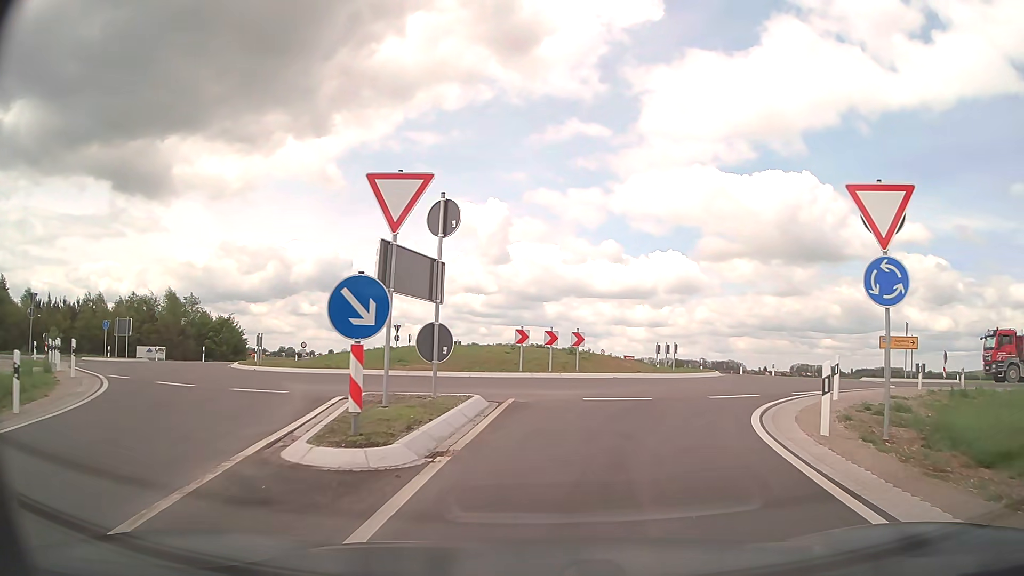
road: trunk_link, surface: asphalt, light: Day
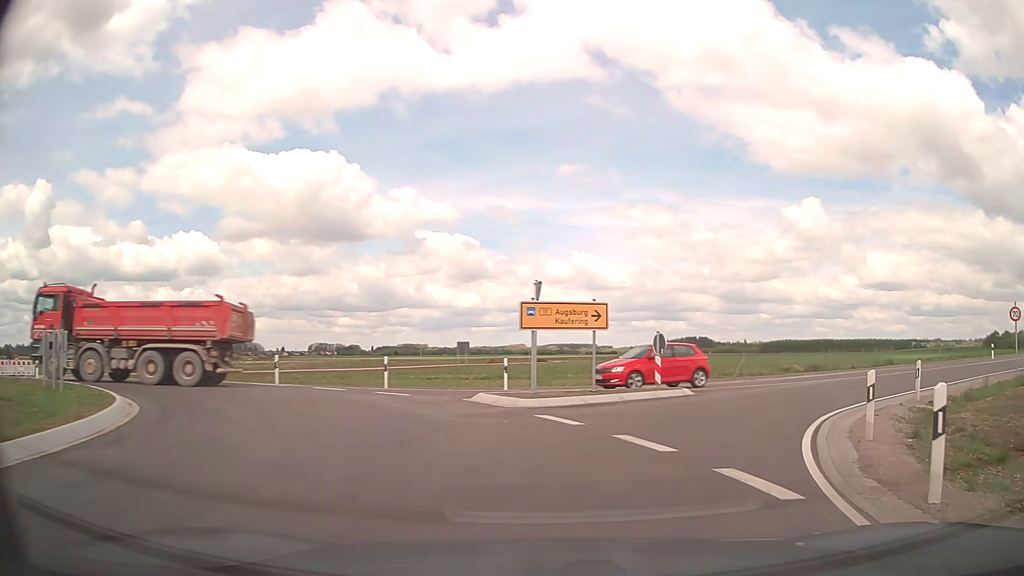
(+6.4, +19.8) m; +42°
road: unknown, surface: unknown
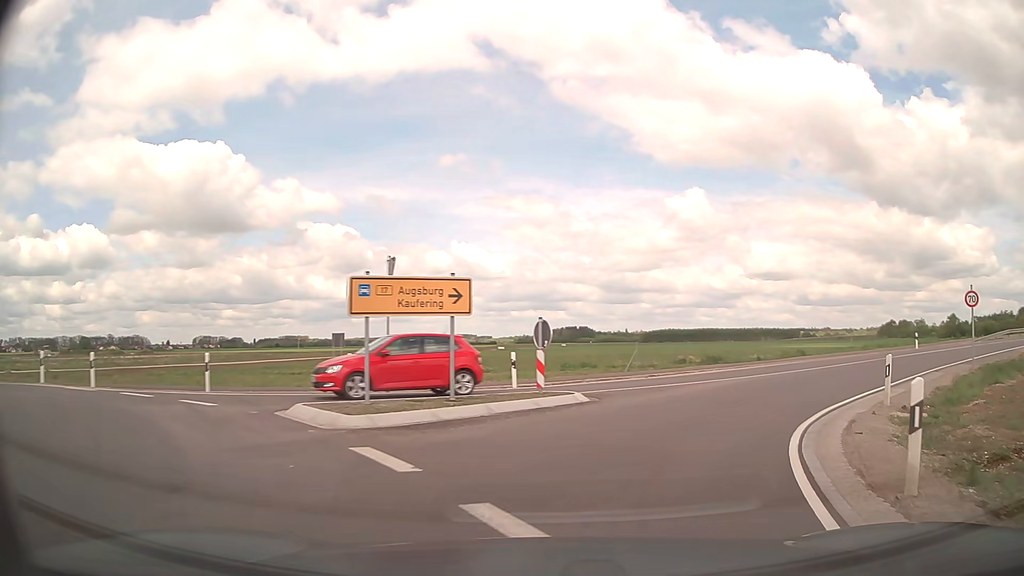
(+0.4, +4.7) m; +10°
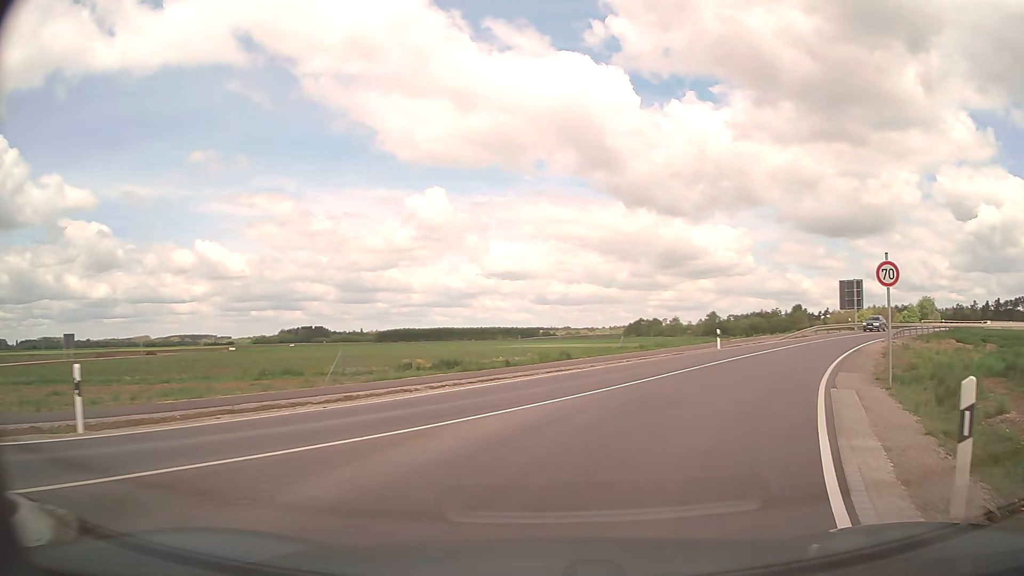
(+2.0, +10.1) m; +22°
(+2, +10) (+6, +19) (+11, +28) (+16, +36) (+22, +44) (+28, +52) (+34, +60) (+41, +67) (+48, +74) (+56, +81) m
